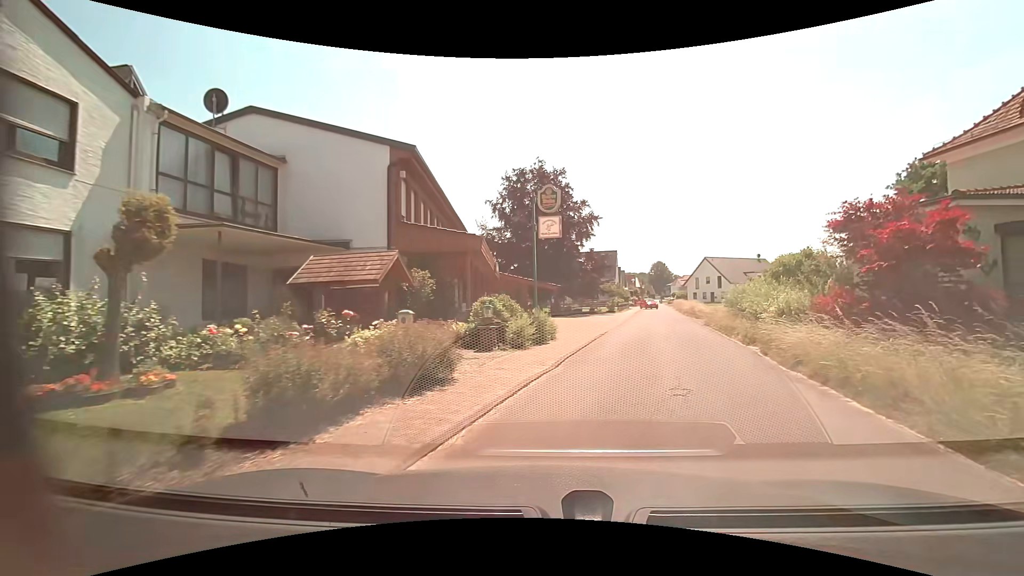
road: residential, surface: asphalt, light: Day
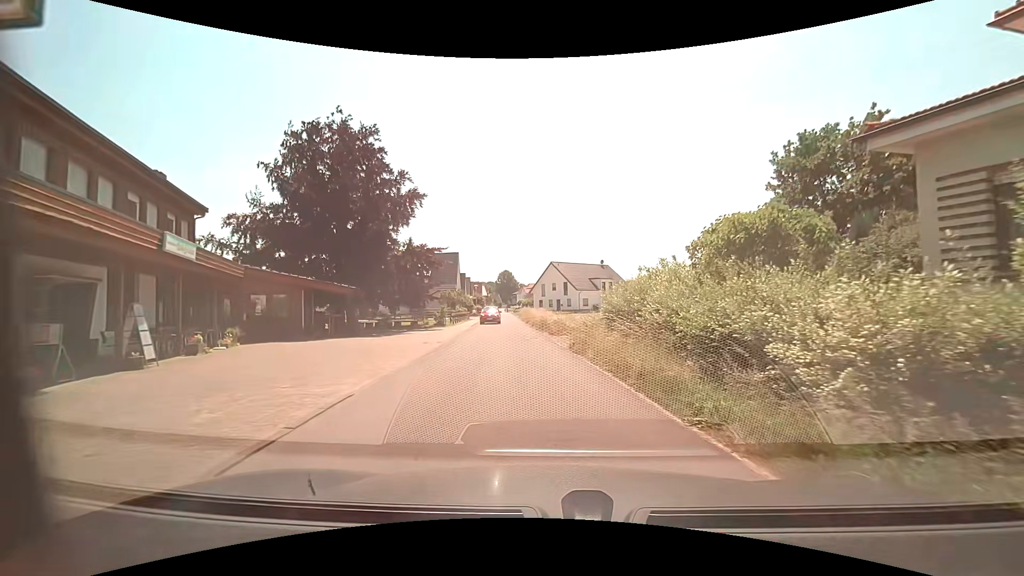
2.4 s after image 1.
(+2.6, +13.3) m; +16°
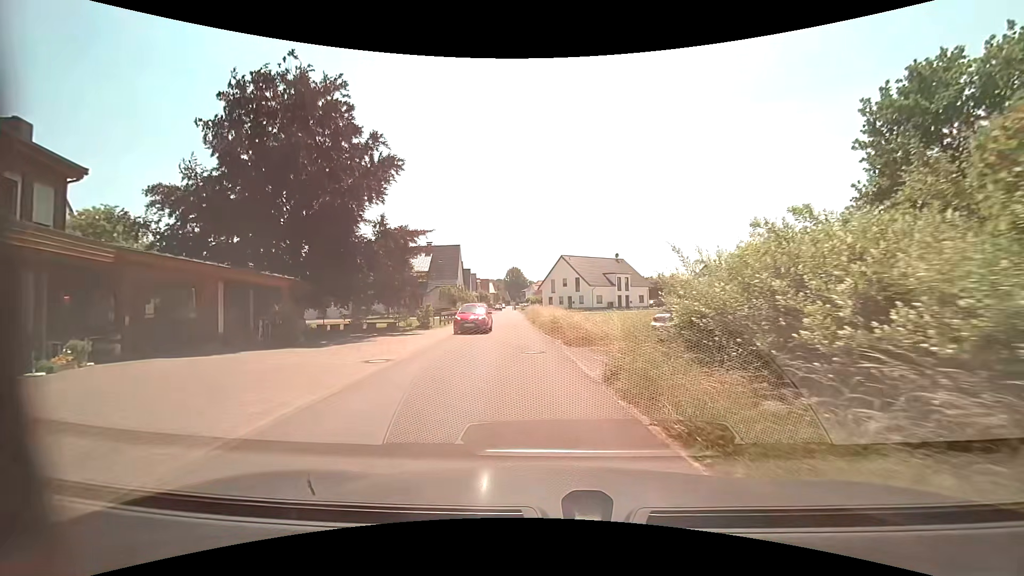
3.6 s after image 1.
(-0.1, +7.5) m; -1°
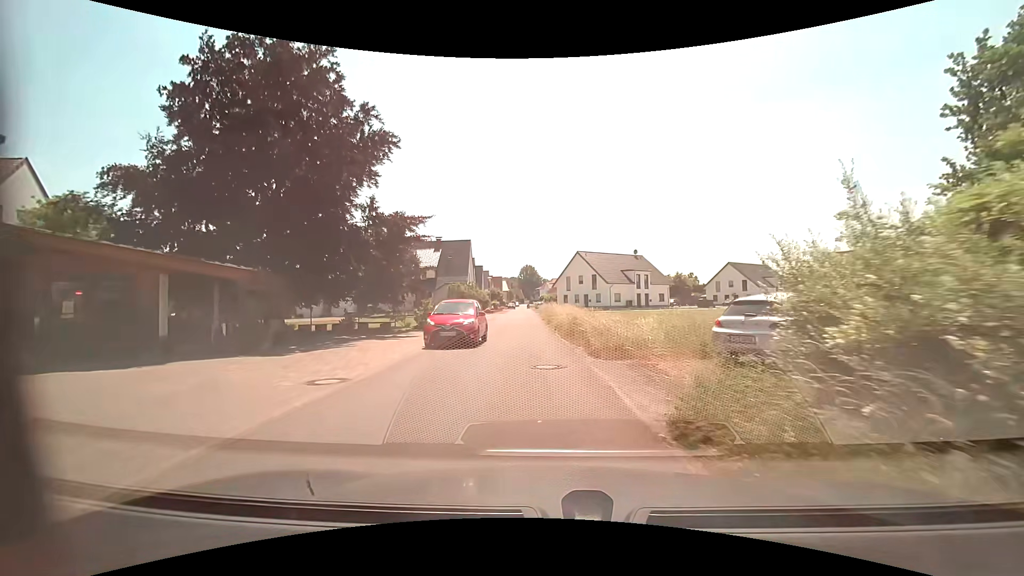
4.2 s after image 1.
(-0.1, +3.8) m; -1°
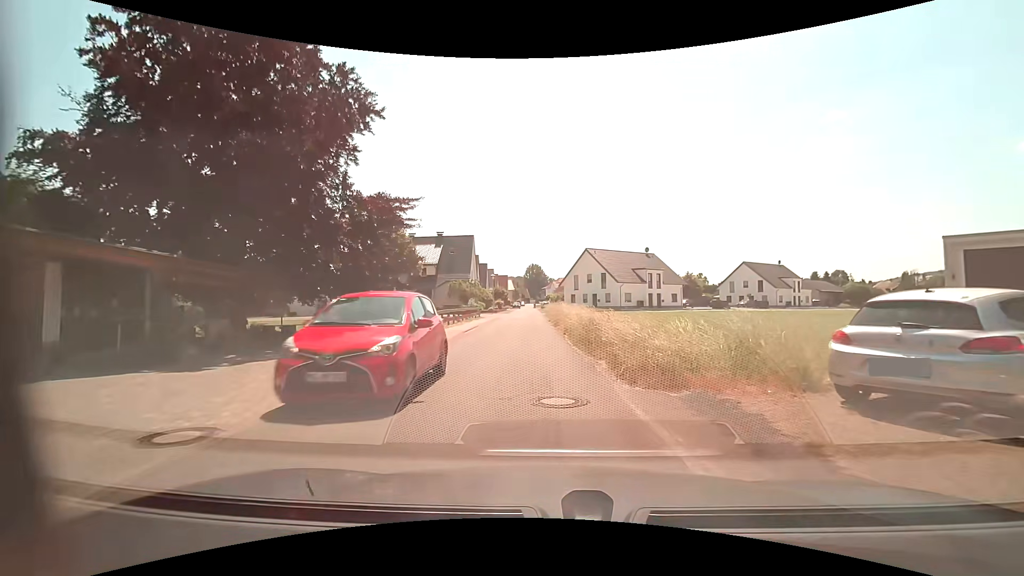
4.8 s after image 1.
(-0.1, +3.8) m; -1°
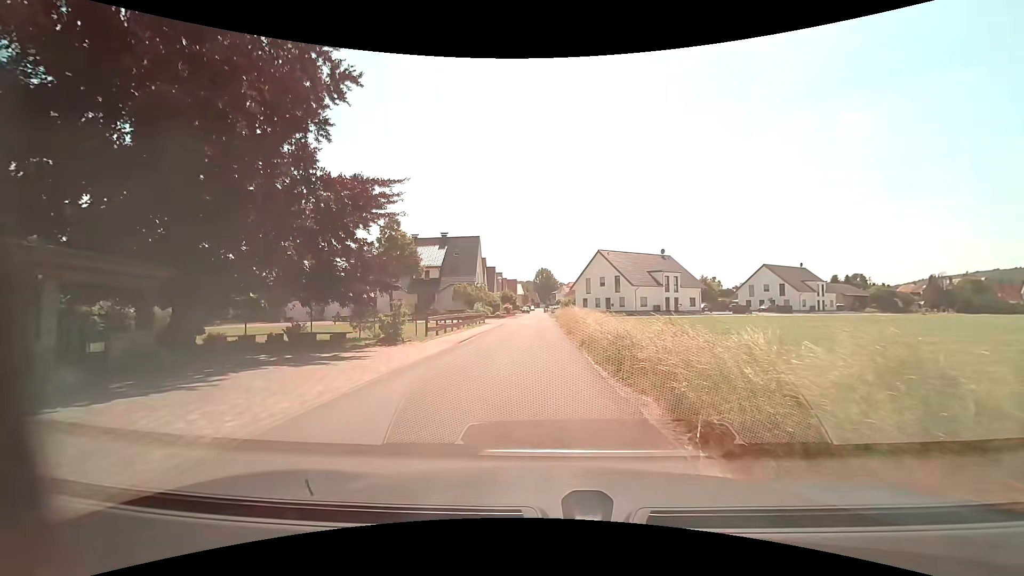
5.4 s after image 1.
(0.0, +3.8) m; -2°
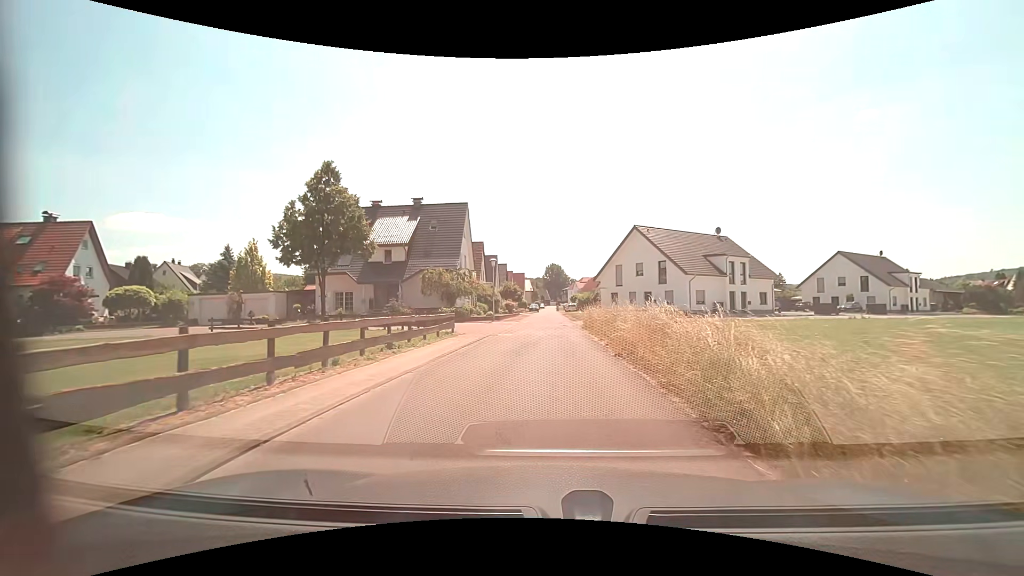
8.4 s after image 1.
(-0.3, +20.0) m; -1°
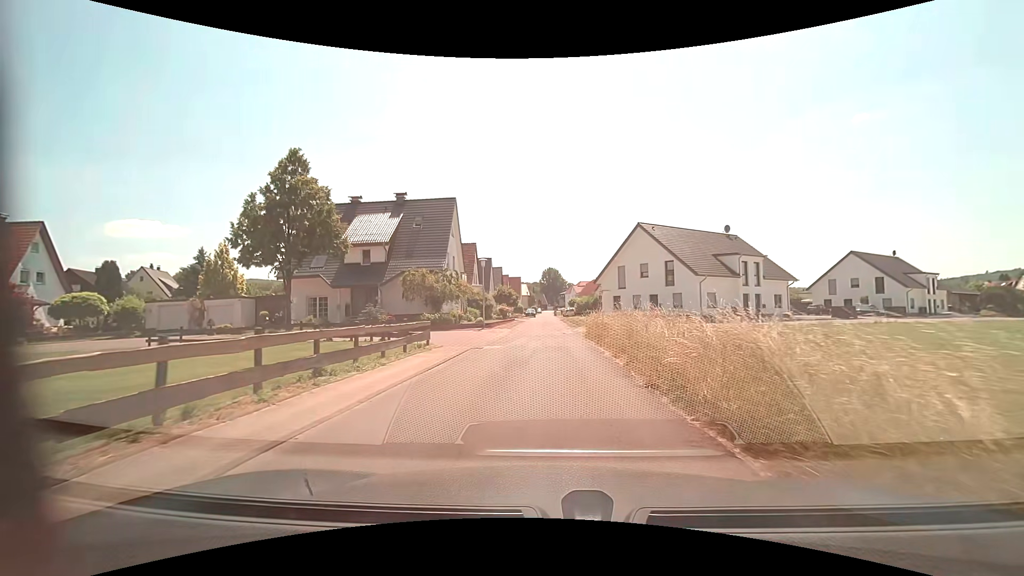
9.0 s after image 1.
(0.0, +4.4) m; 0°
(0, +10) (0, +20) (0, +30) (0, +40) (0, +50) (0, +60) (0, +70) (0, +80) (0, +90) (0, +100) m
